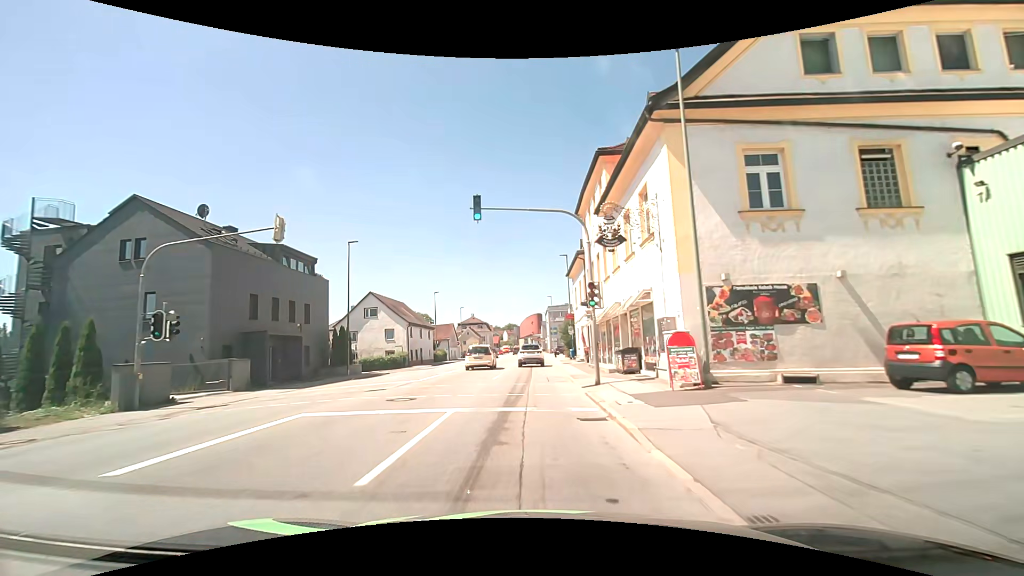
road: tertiary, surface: asphalt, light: Day
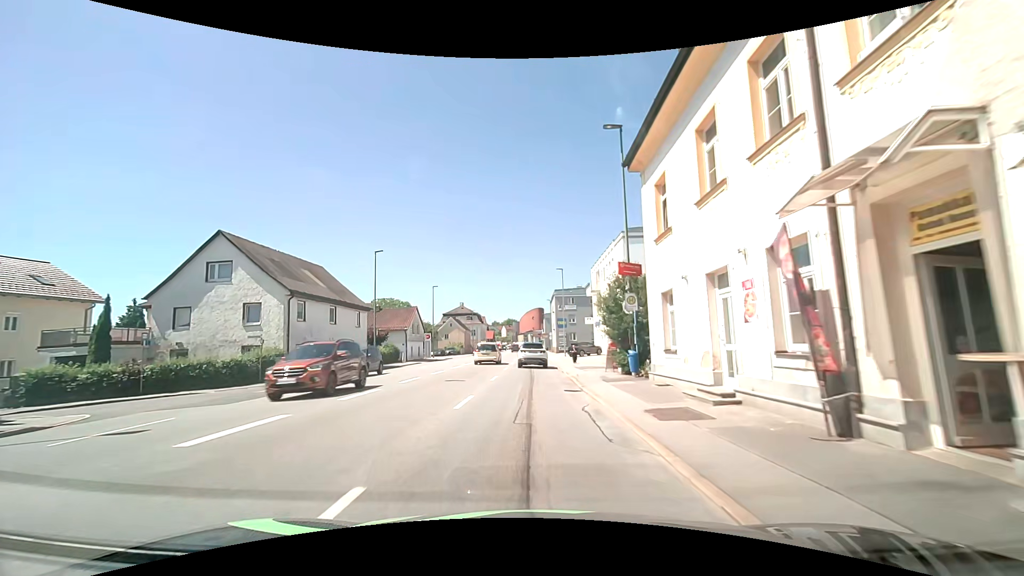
(0.0, +29.0) m; 0°
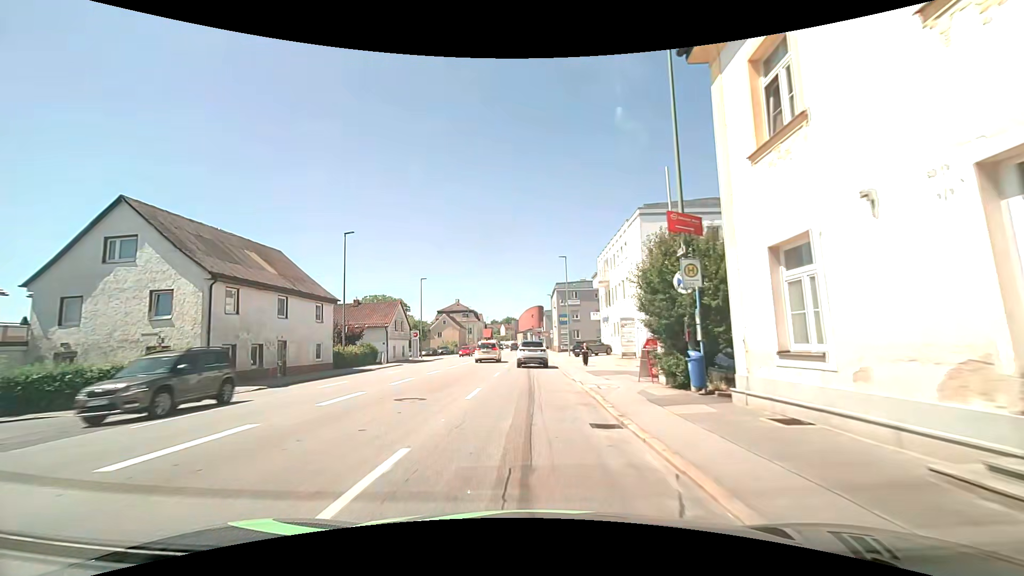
(0.0, +7.2) m; +1°
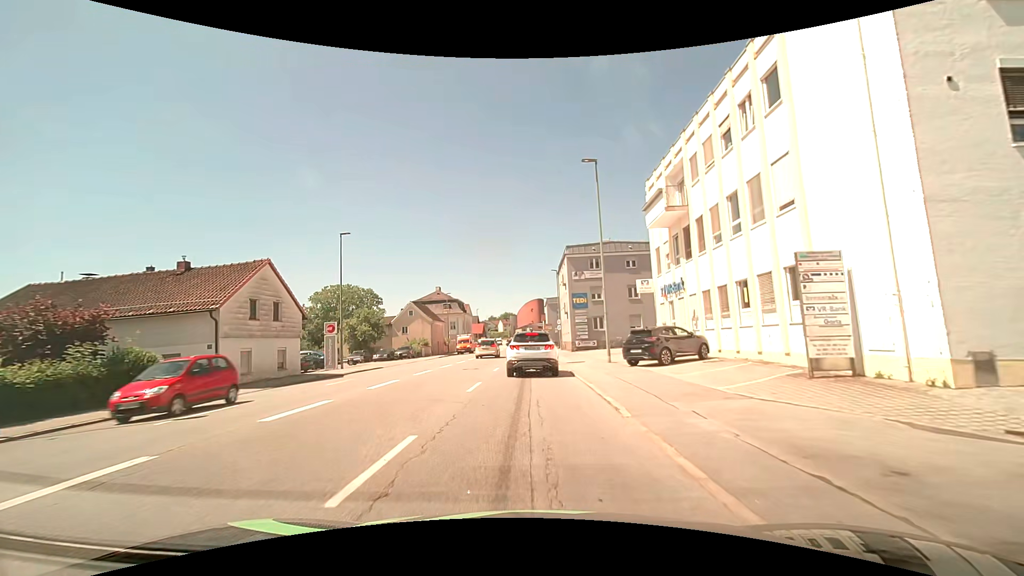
(-0.1, +26.0) m; 0°
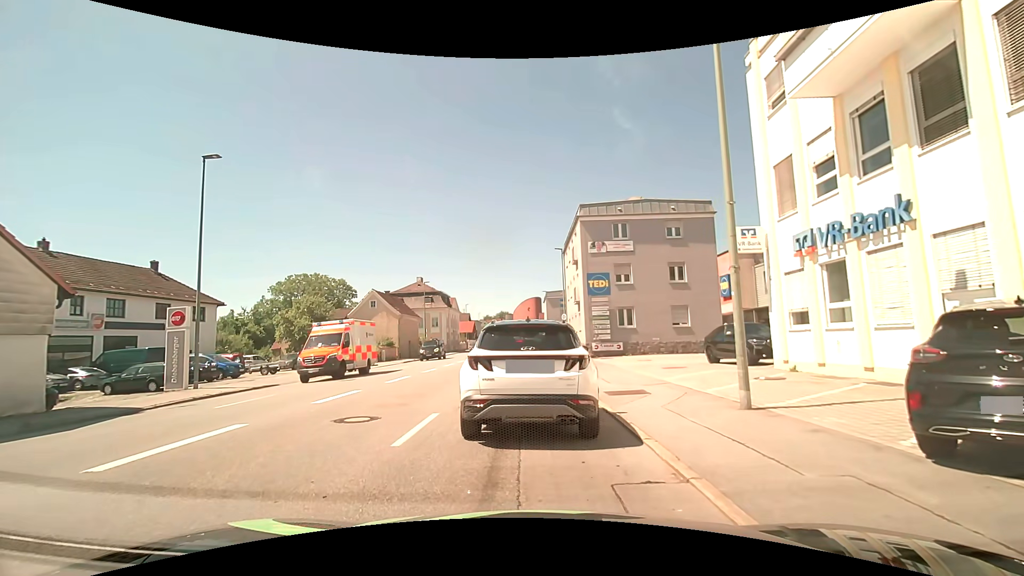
(0.0, +14.6) m; -1°
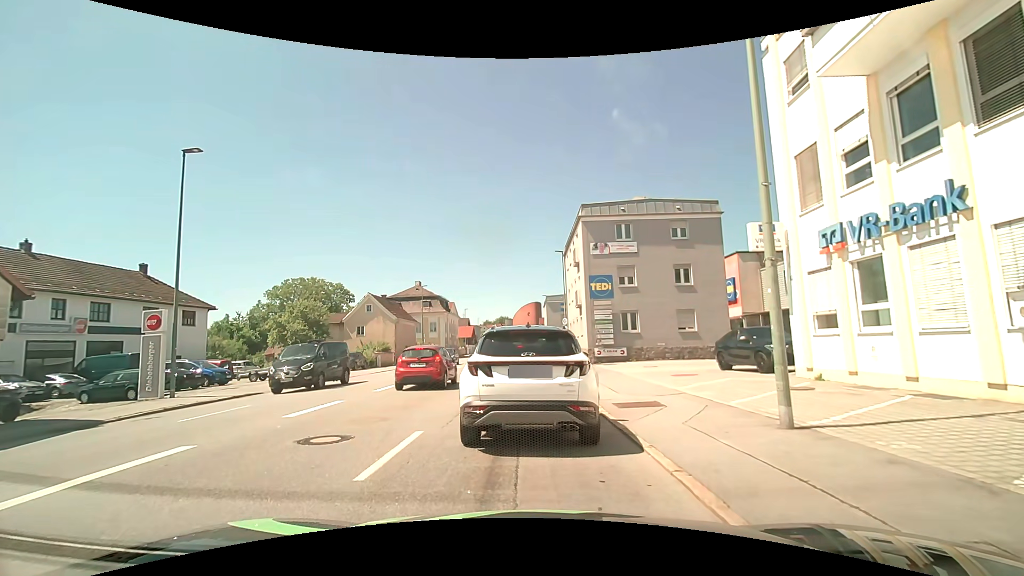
(0.0, +1.4) m; 0°
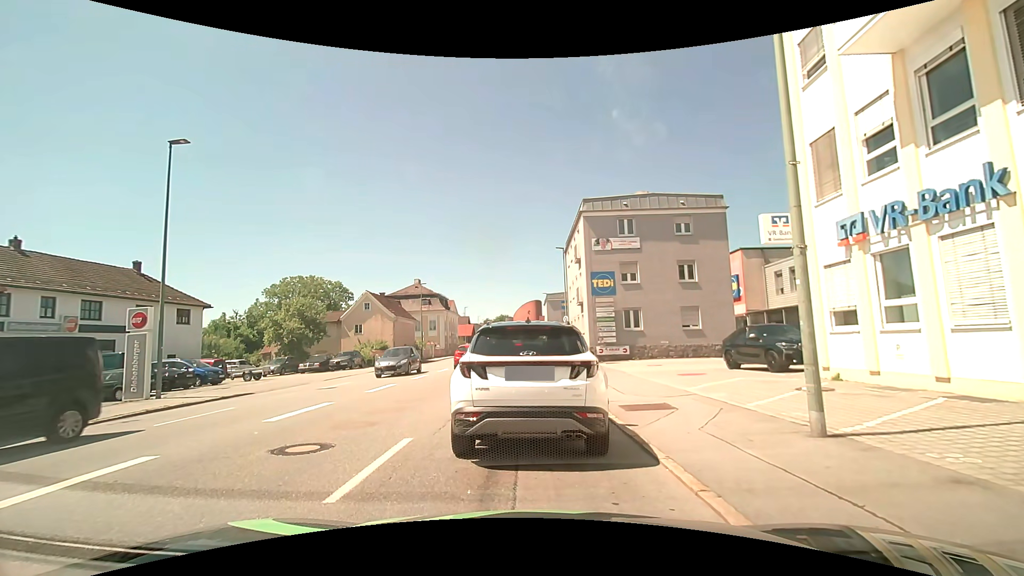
(0.0, +0.7) m; 0°
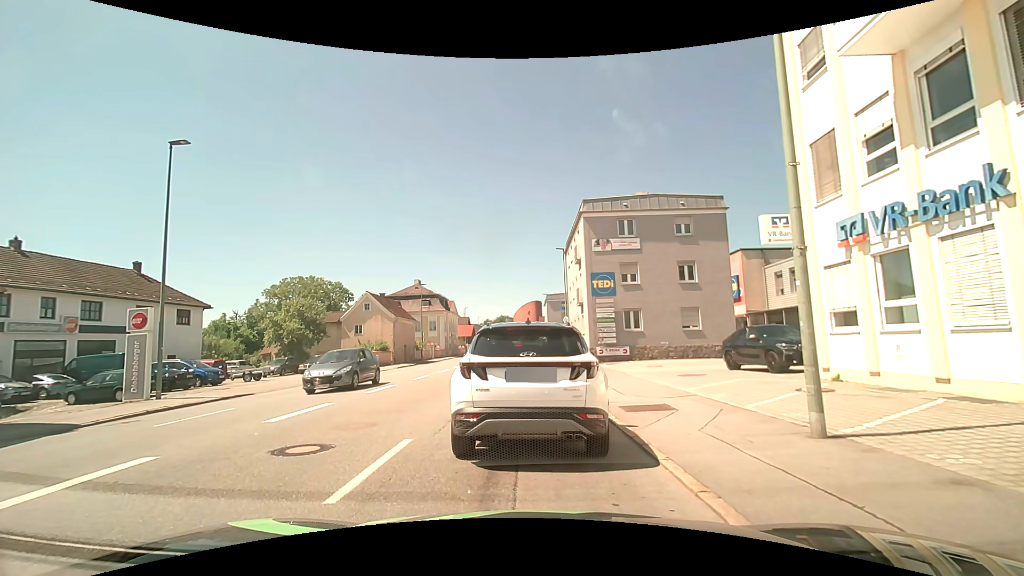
(0.0, 0.0) m; 0°
(0, +10) (0, +20) (0, +30) (0, +40) (0, +50) (+1, +60) (+1, +70) (+1, +80) (+1, +90) (+1, +100) m
